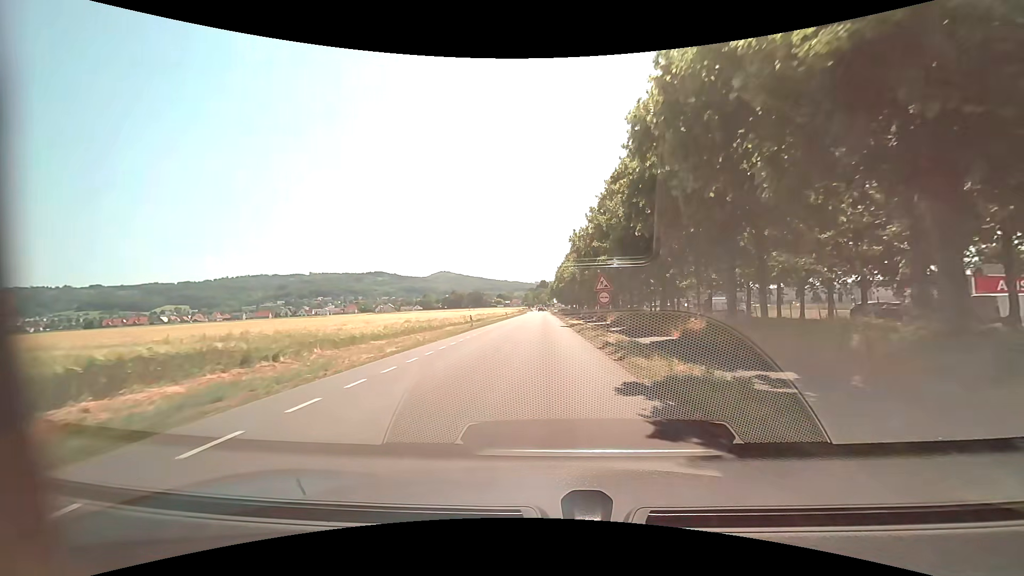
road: unclassified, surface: asphalt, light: Day
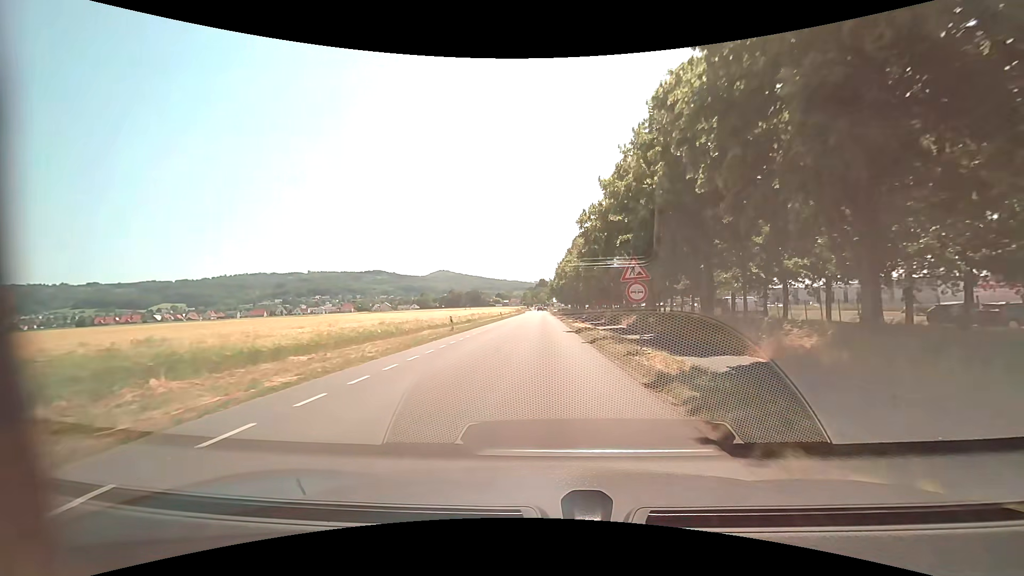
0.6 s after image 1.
(+0.1, +8.0) m; 0°
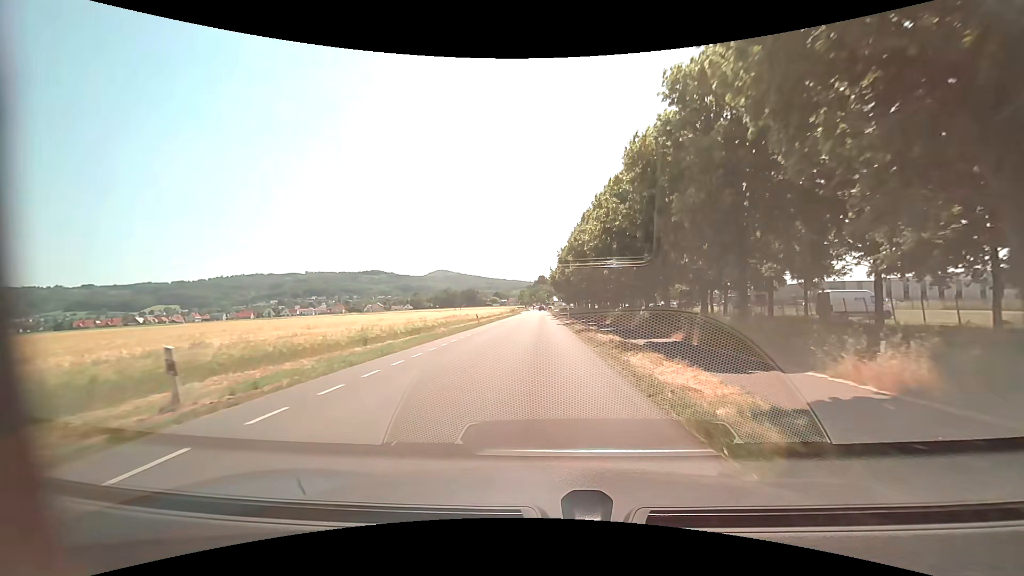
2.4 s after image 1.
(+0.1, +24.1) m; 0°
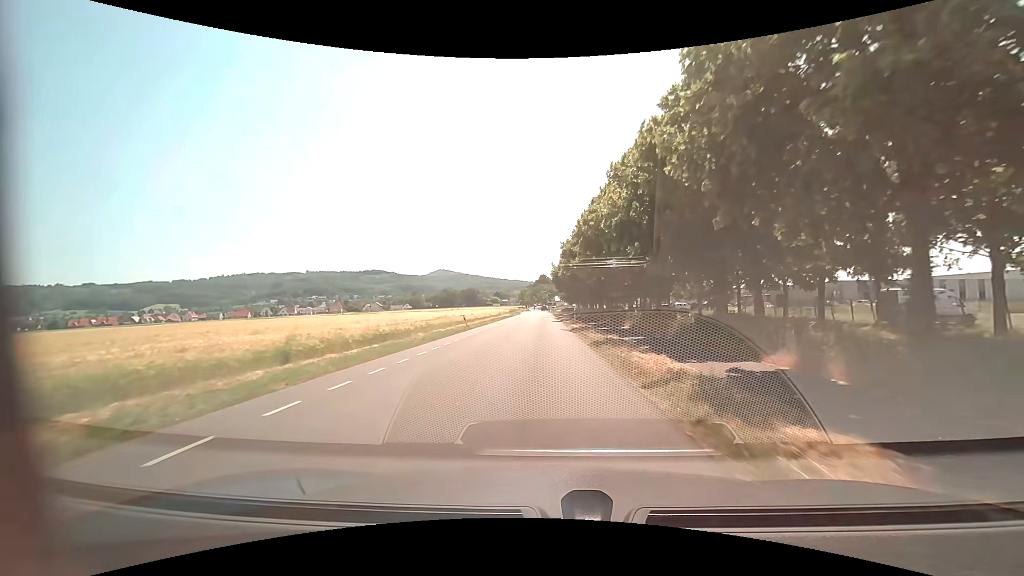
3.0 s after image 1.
(0.0, +8.0) m; -1°
